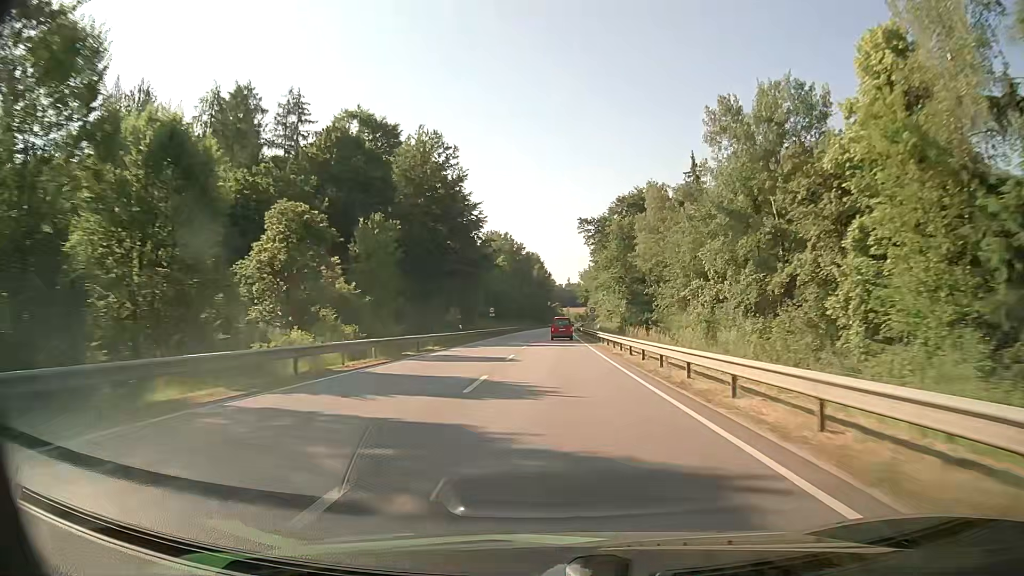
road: primary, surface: asphalt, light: Day
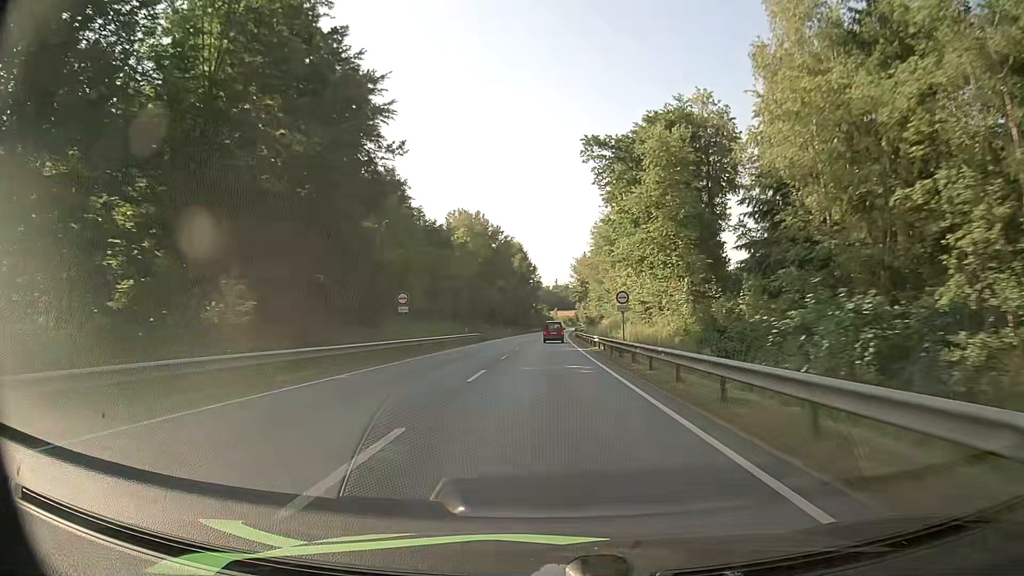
(+0.7, +44.7) m; +1°
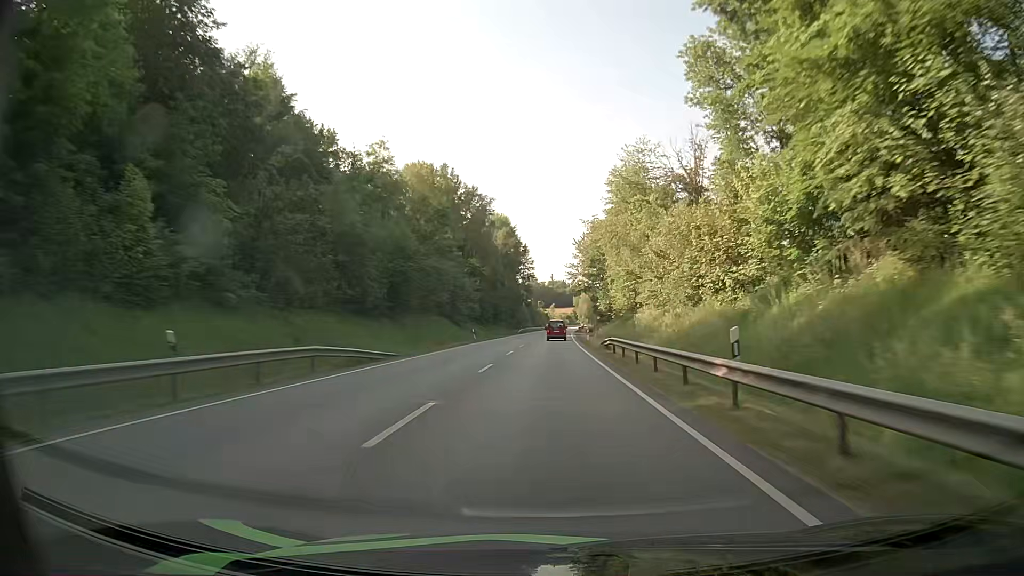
(0.0, +45.2) m; 0°
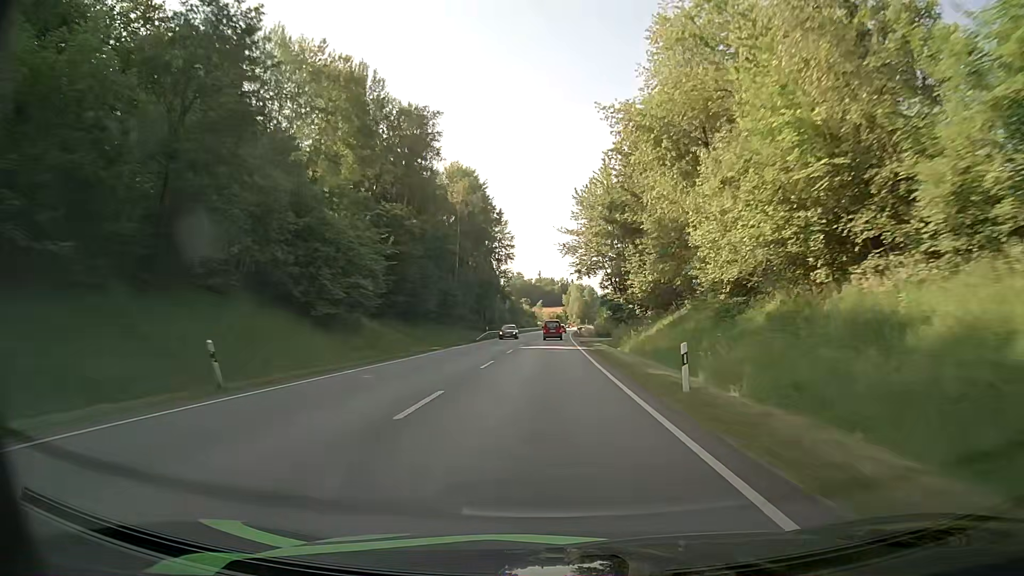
(+0.5, +45.8) m; +1°
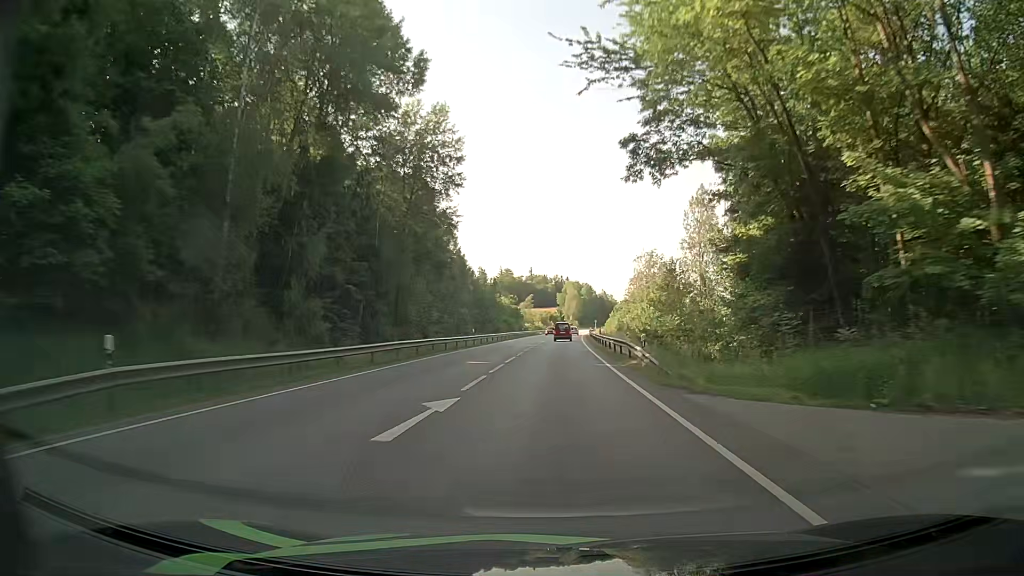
(+0.3, +61.9) m; +1°
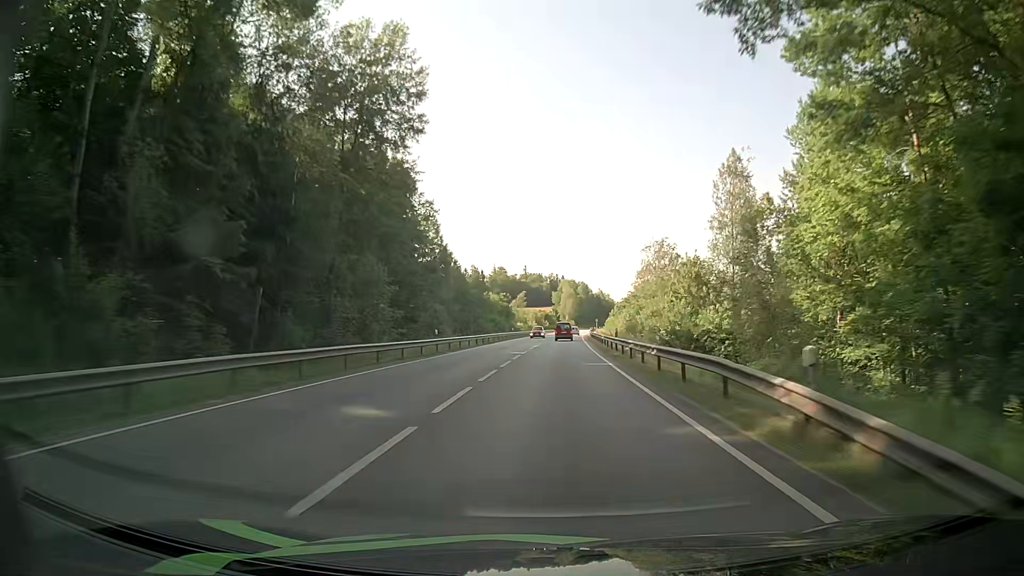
(+0.1, +15.6) m; 0°
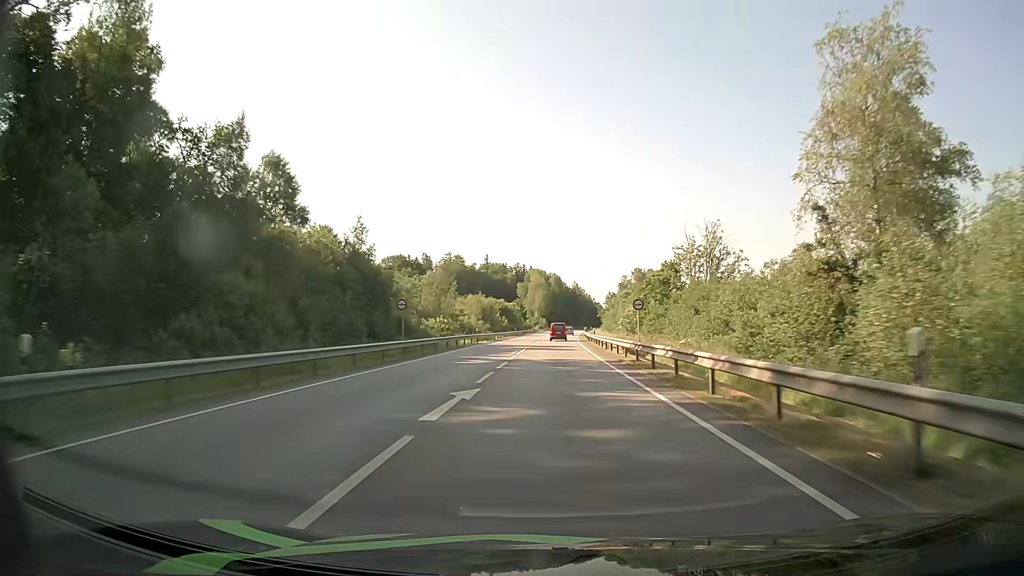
(+2.2, +78.9) m; +3°
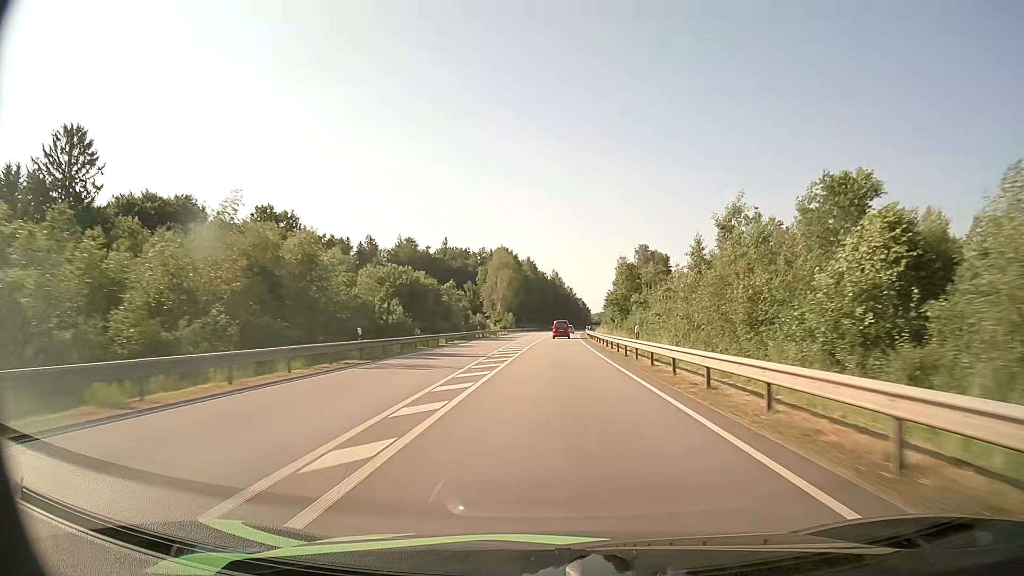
(+1.3, +80.2) m; +2°
